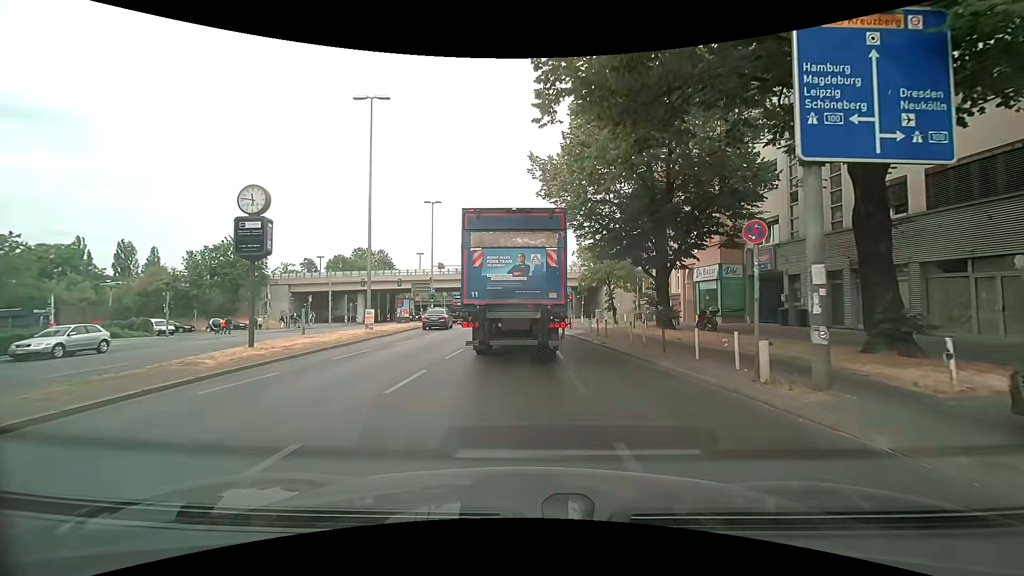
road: primary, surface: asphalt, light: Day
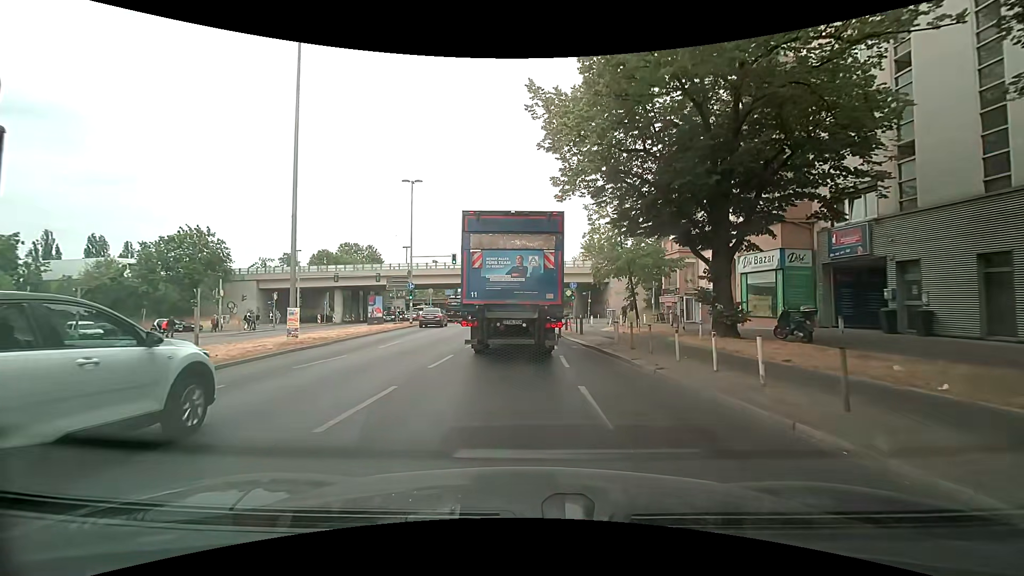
(+0.1, +8.4) m; 0°
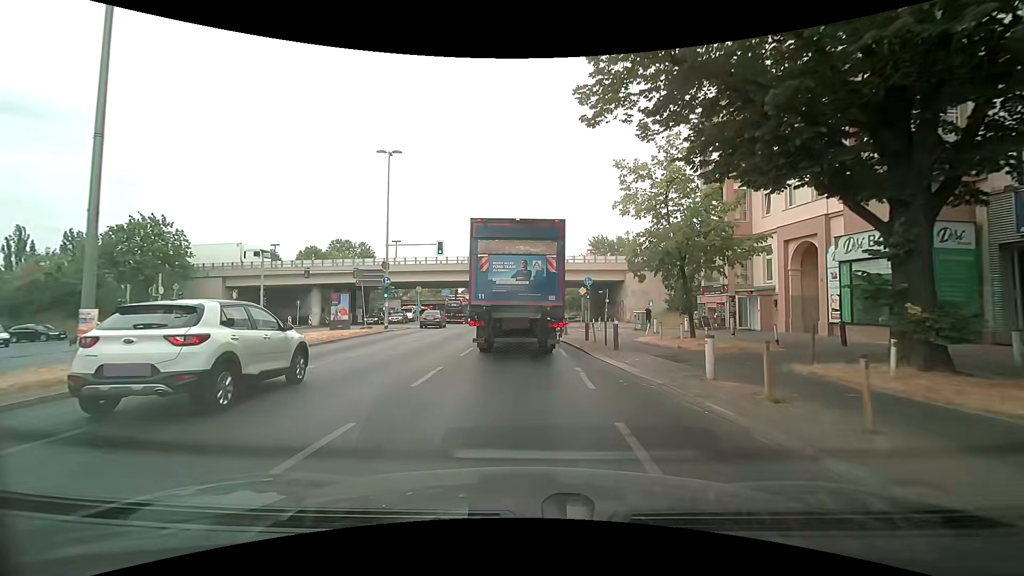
(+0.2, +8.7) m; +1°
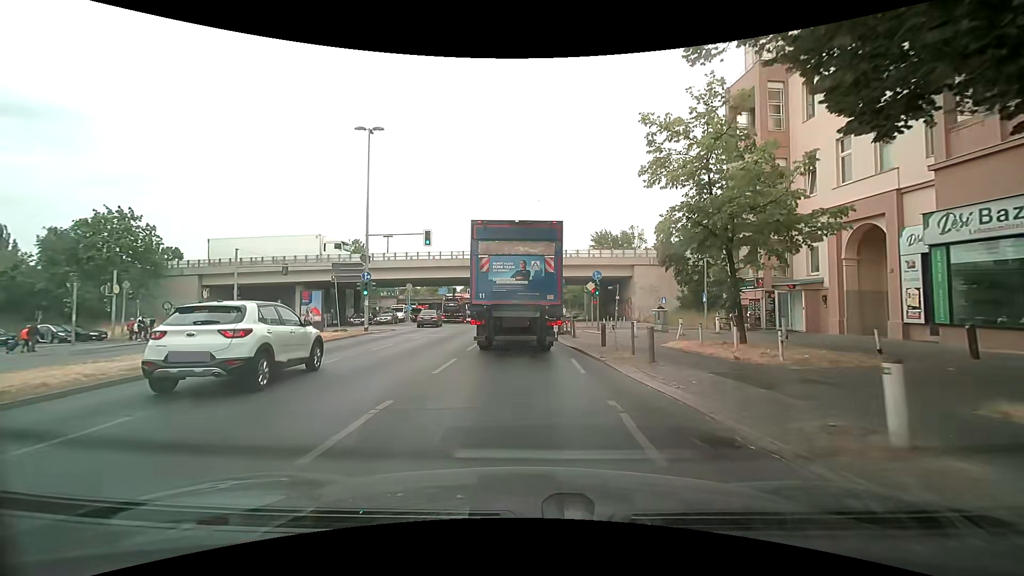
(0.0, +4.5) m; 0°
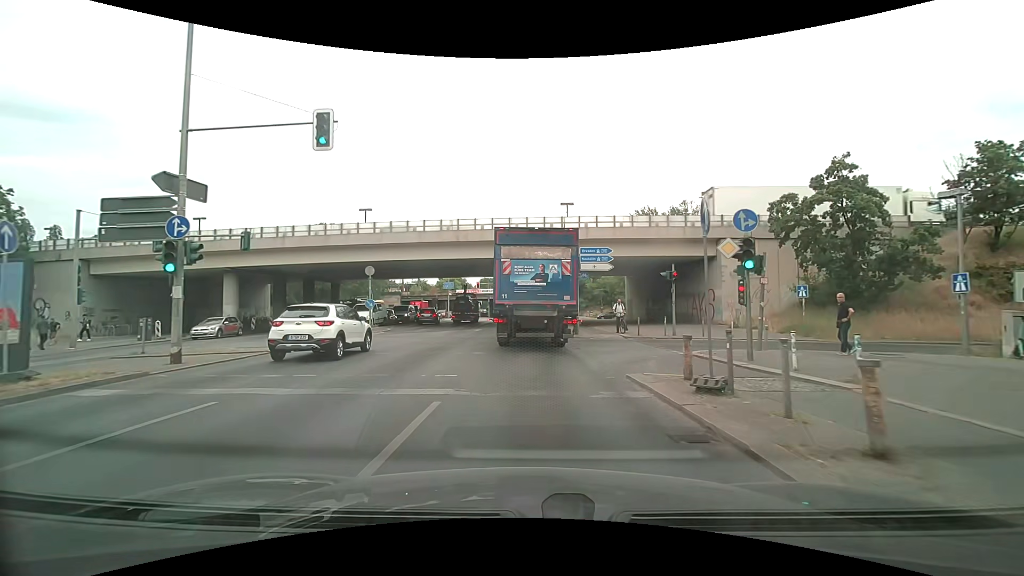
(-0.4, +18.6) m; -2°
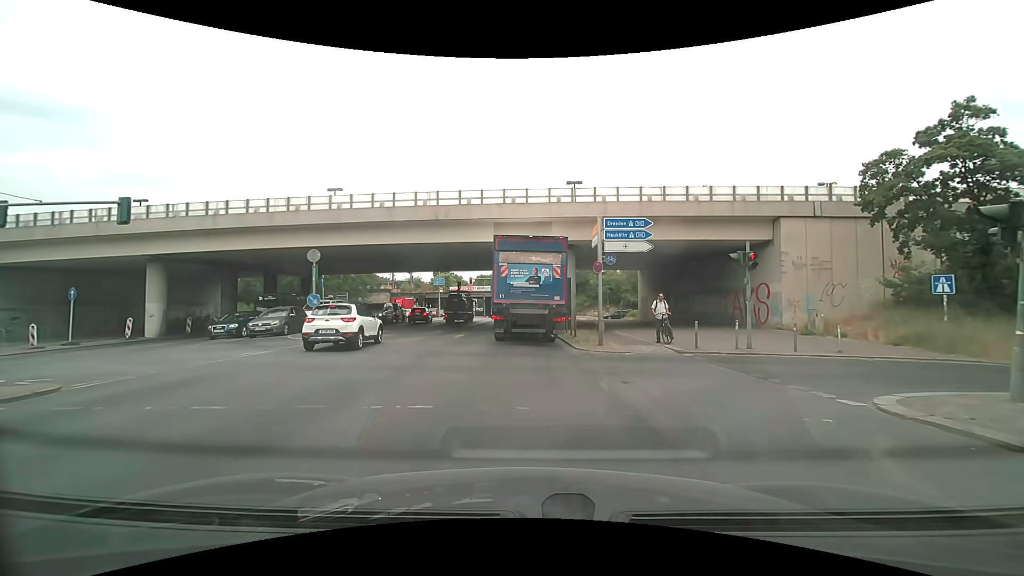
(0.0, +8.0) m; +1°
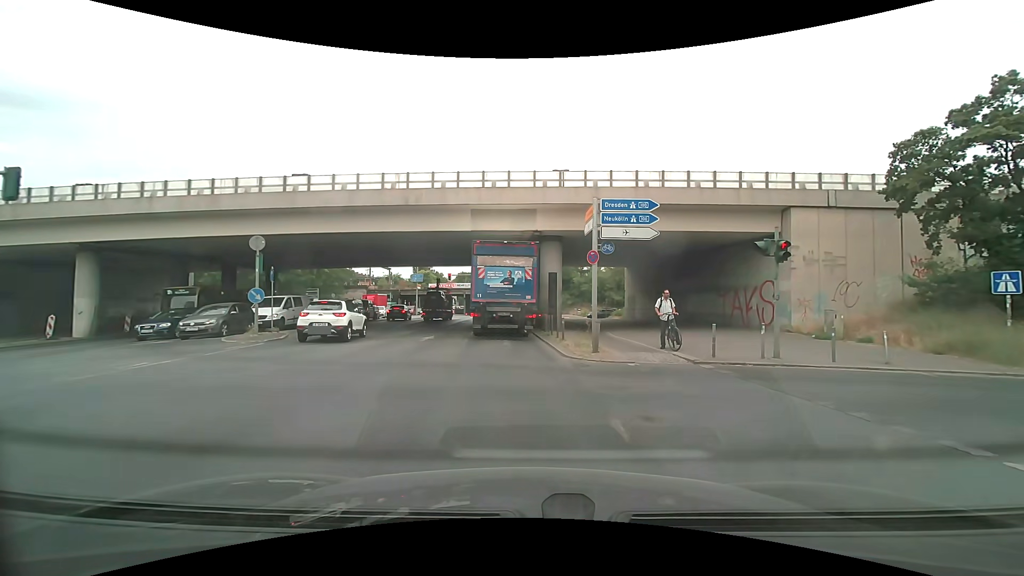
(0.0, +3.1) m; +2°
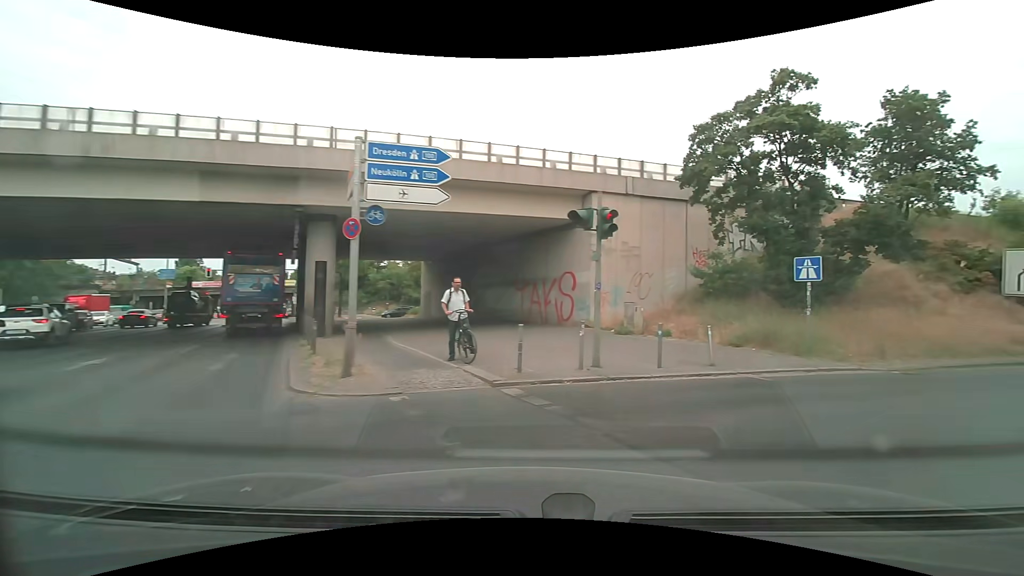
(+0.7, +4.9) m; +21°
